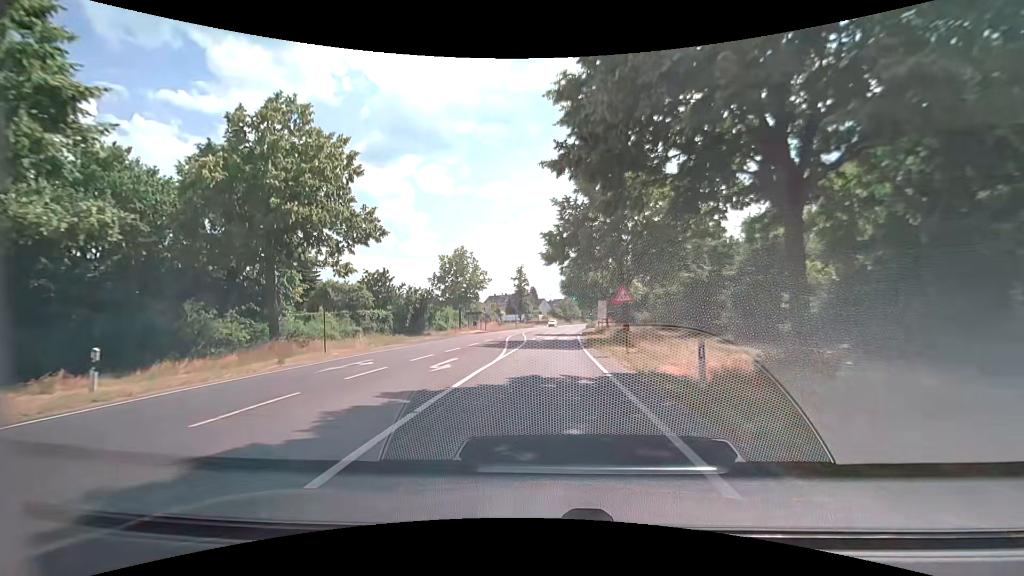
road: secondary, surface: asphalt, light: Day
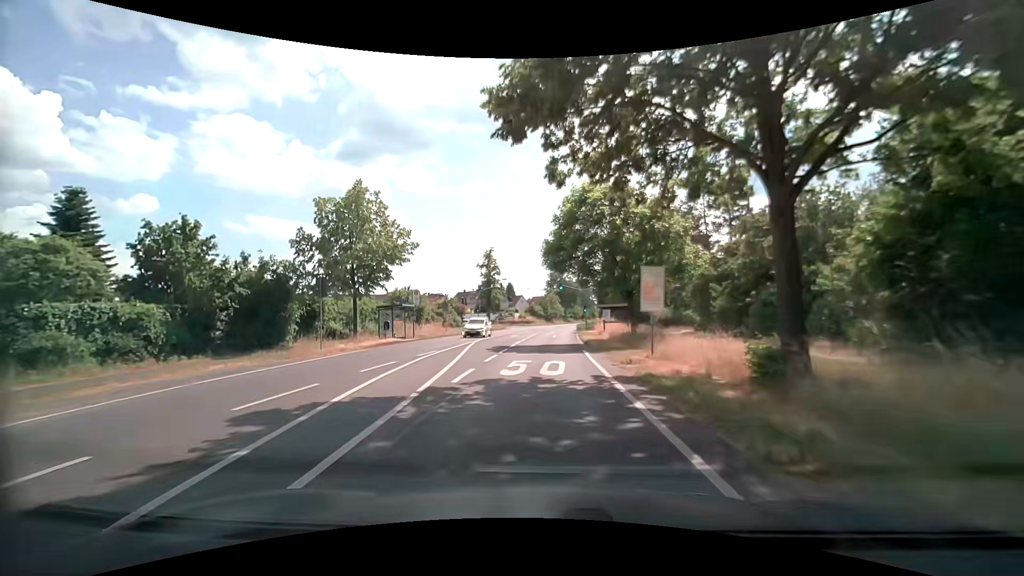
(+0.6, +26.3) m; +3°
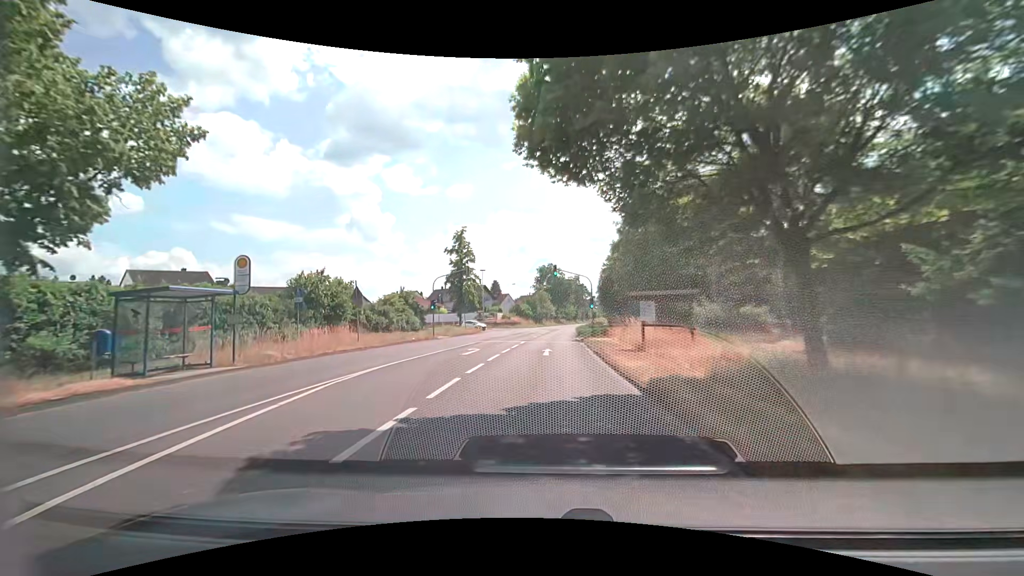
(+0.2, +20.0) m; +1°
(0, +10) (0, +20) (+1, +30) (+1, +40) (+2, +50) (+3, +60) (+3, +70) (+4, +80) (+6, +90) (+7, +100) m
